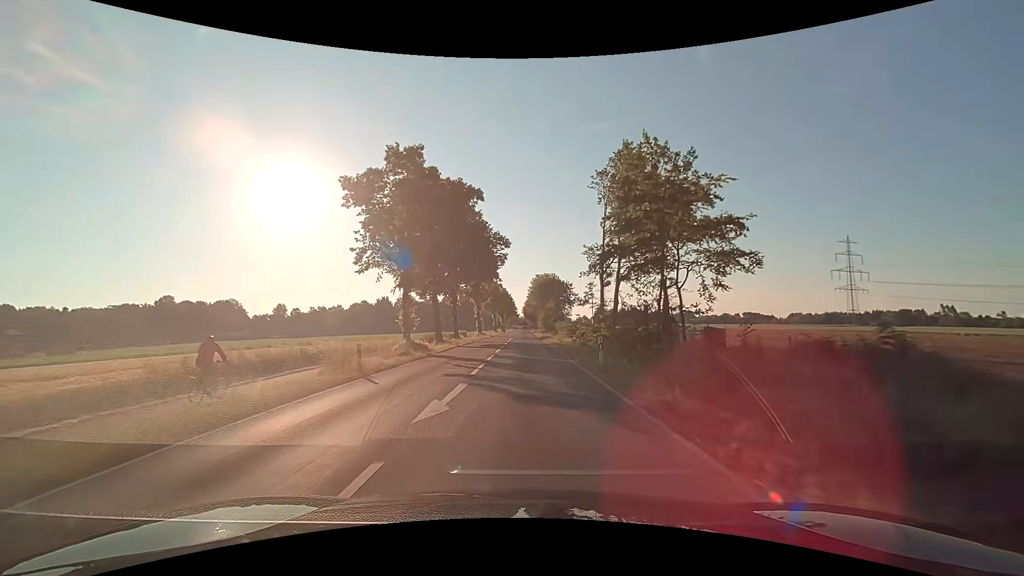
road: secondary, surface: asphalt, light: Day
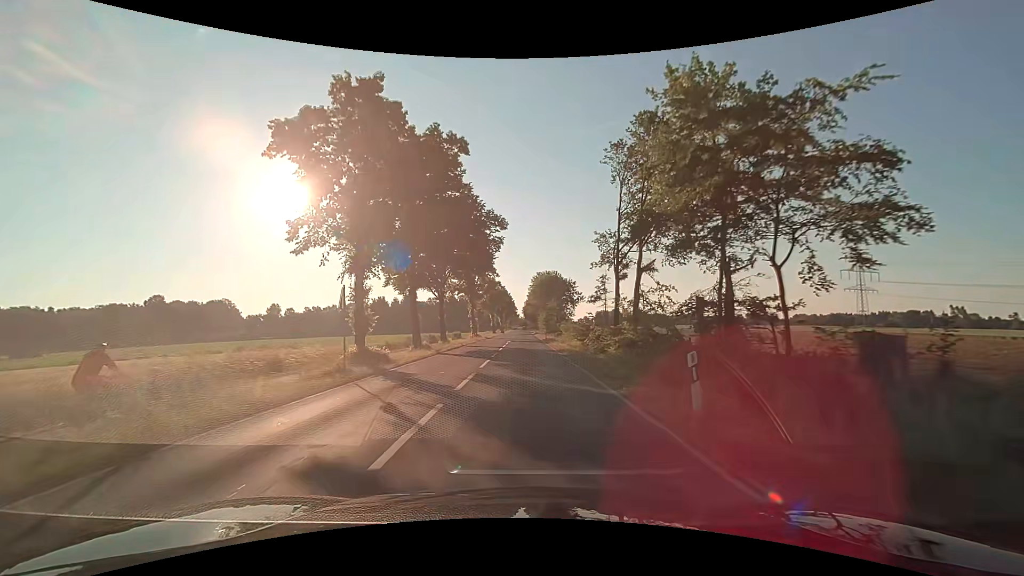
(0.0, +9.3) m; 0°
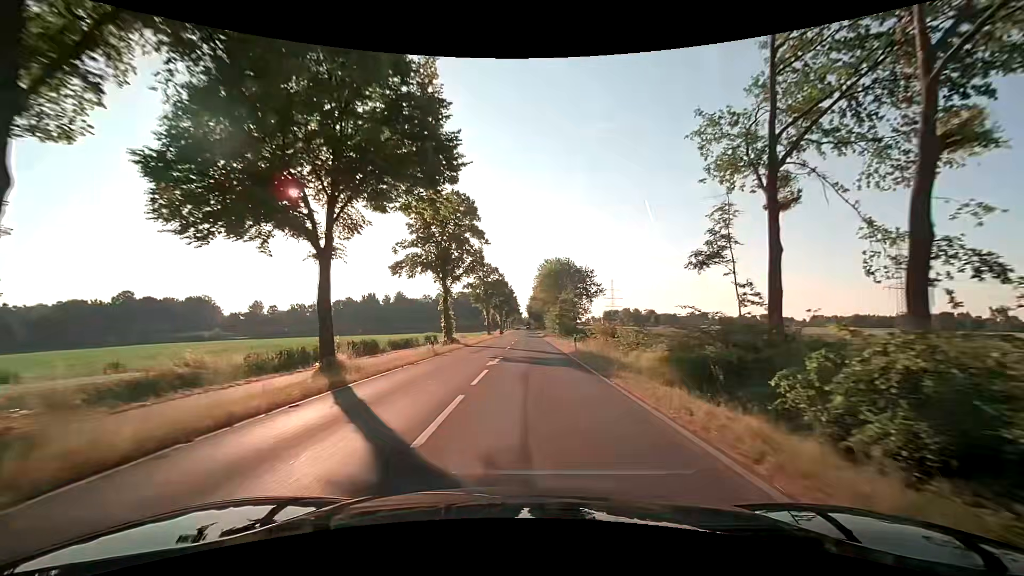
(-0.1, +29.3) m; 0°
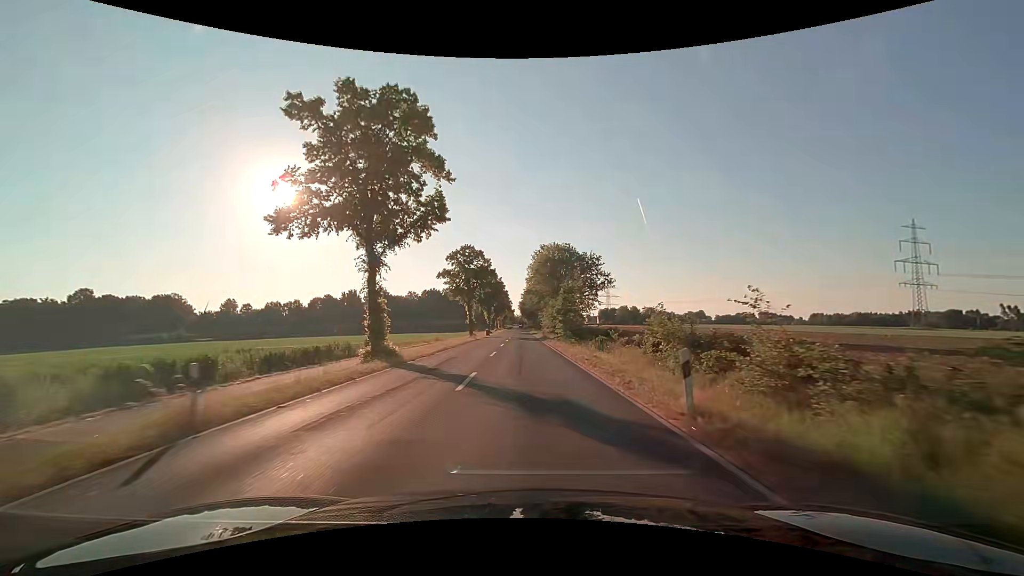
(+0.2, +20.3) m; +1°
